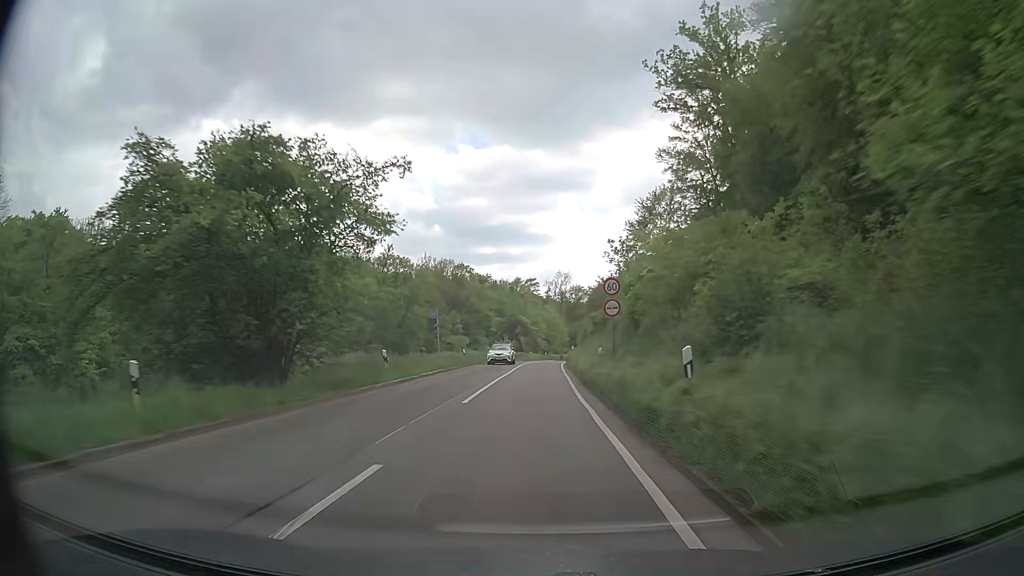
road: secondary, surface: asphalt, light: Day
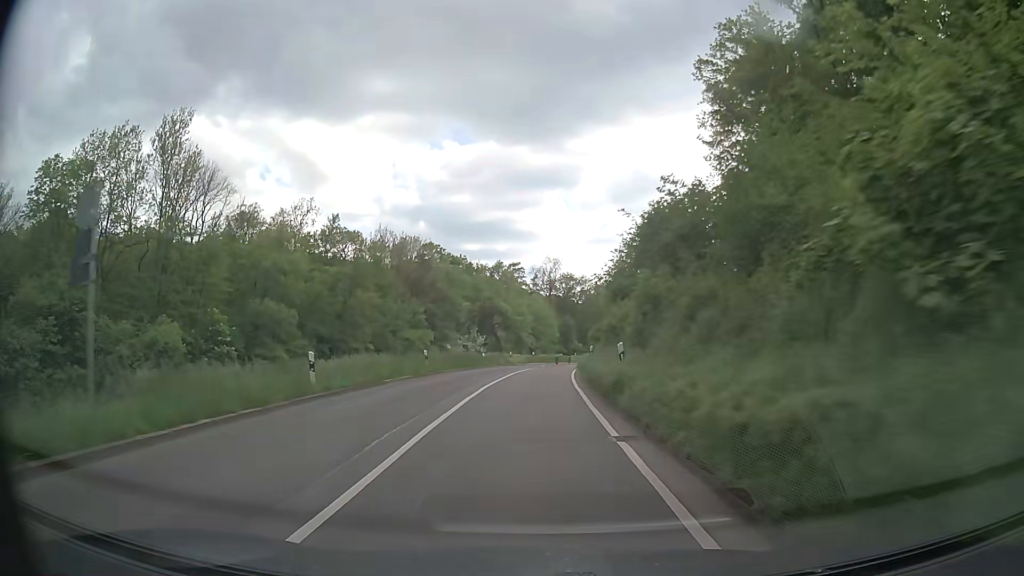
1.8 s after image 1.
(+0.5, +29.5) m; +1°
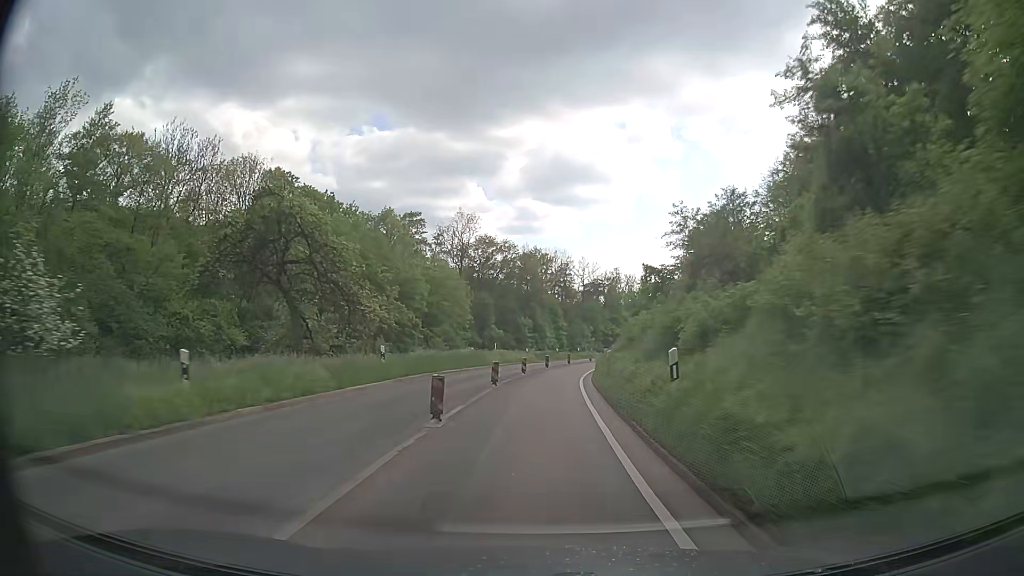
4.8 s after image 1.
(+2.6, +48.6) m; +7°
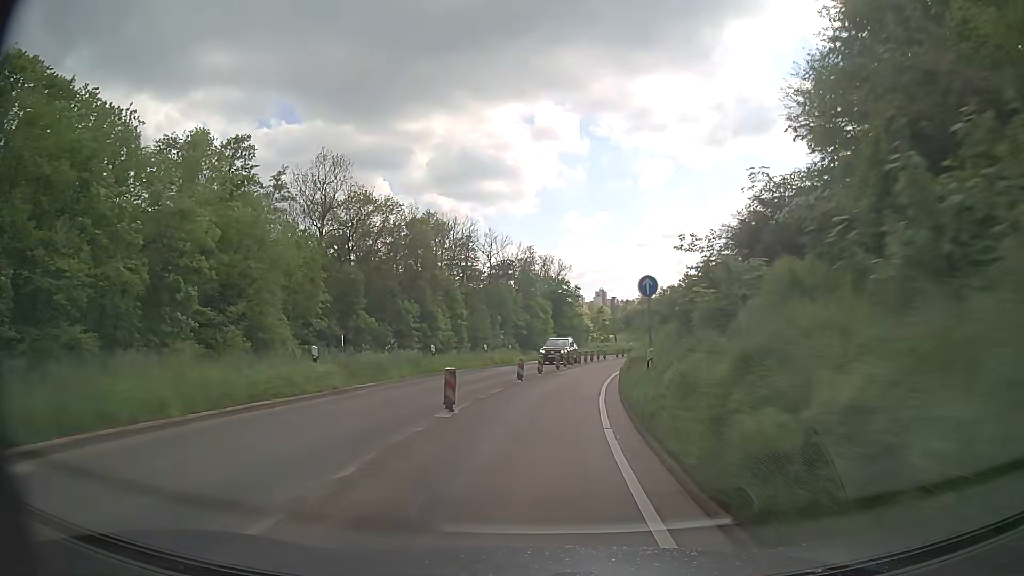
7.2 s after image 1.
(+2.6, +39.2) m; +8°
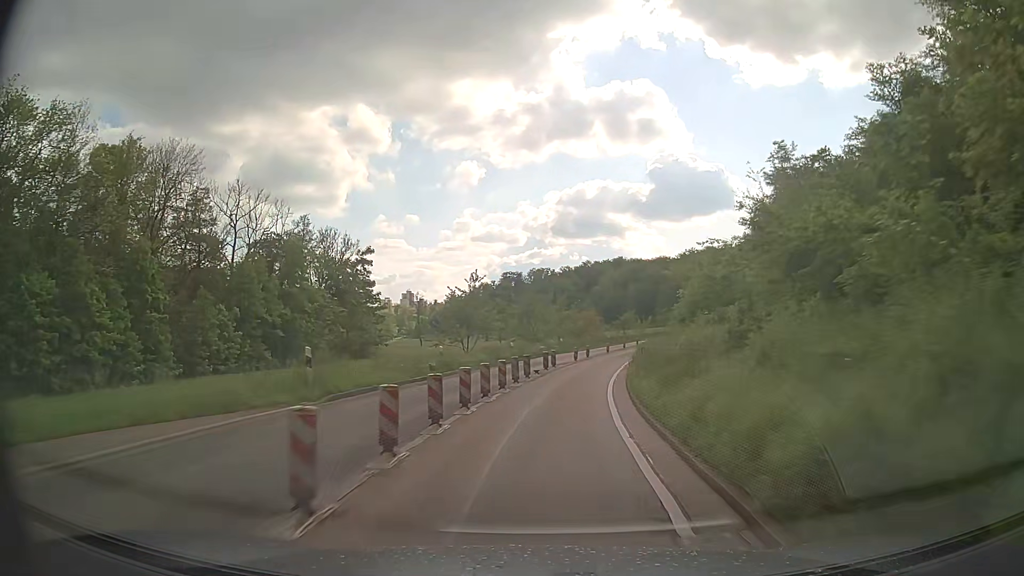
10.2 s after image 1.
(+6.8, +49.1) m; +16°
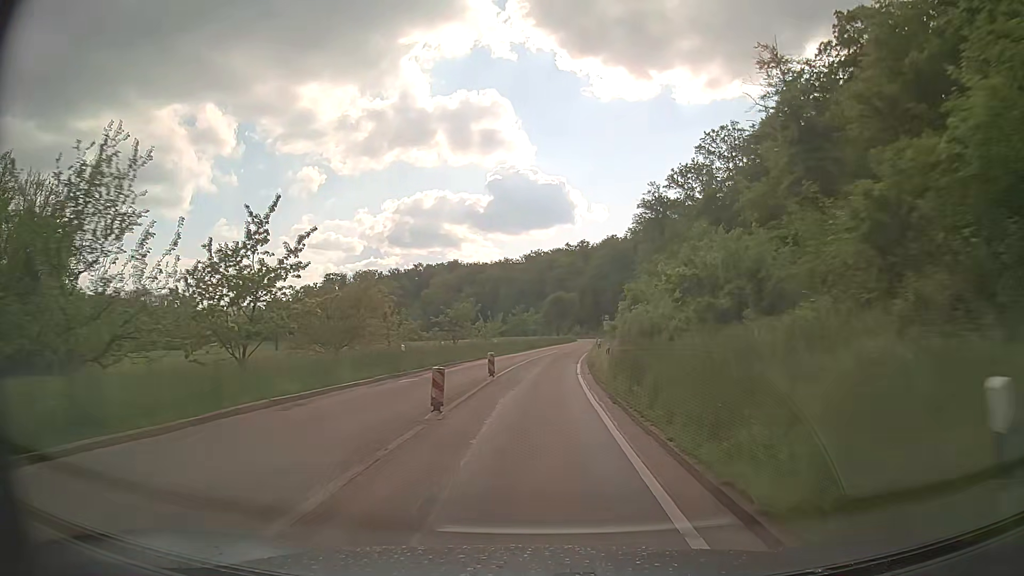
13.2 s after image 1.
(+7.2, +50.4) m; +14°
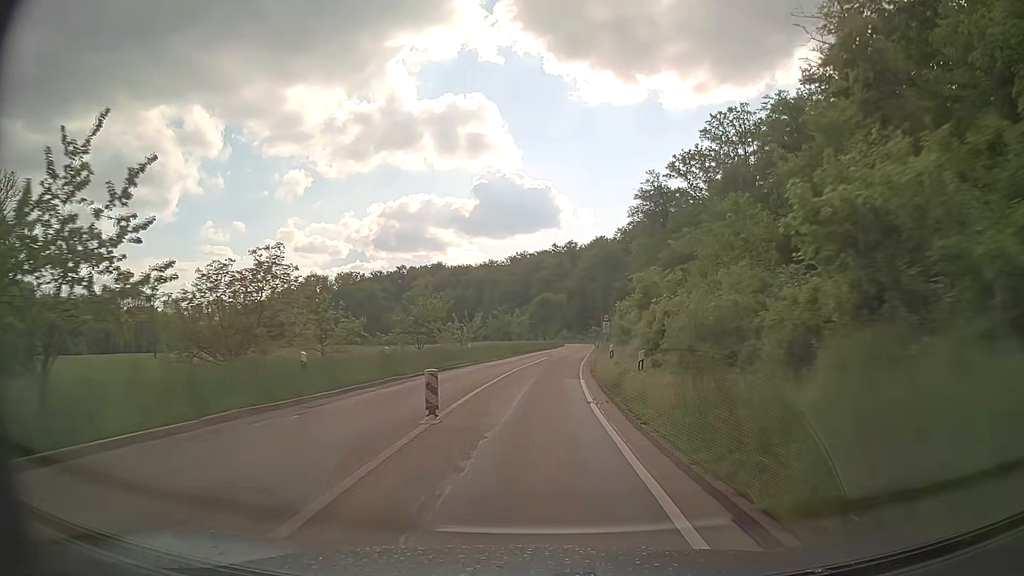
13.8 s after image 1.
(+0.1, +10.4) m; +1°
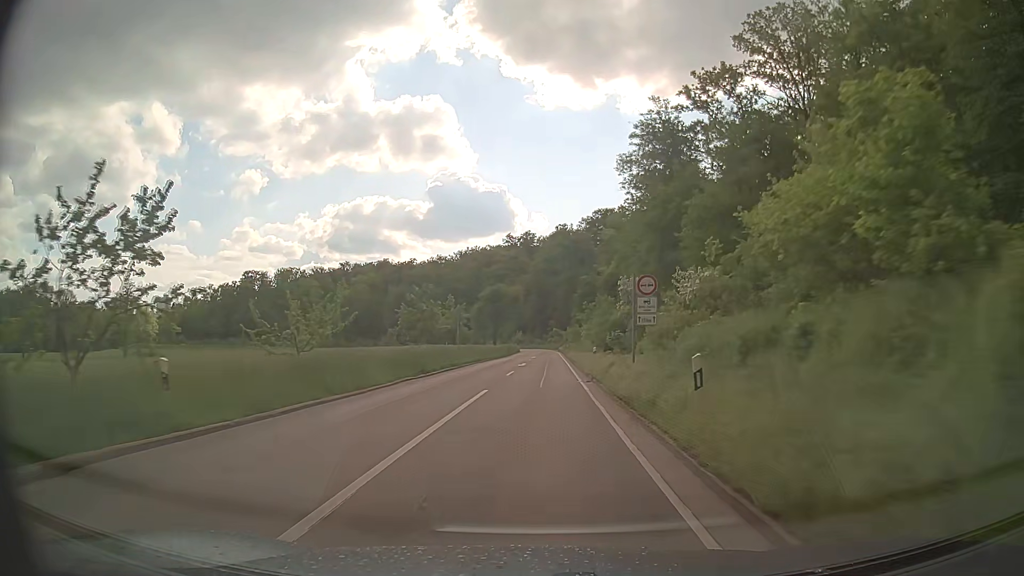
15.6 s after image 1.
(+1.0, +31.4) m; +4°
(0, +10) (0, +20) (+1, +30) (+1, +40) (+2, +50) (+2, +60) (+2, +70) (+2, +80) (+3, +90) (+3, +100) m
